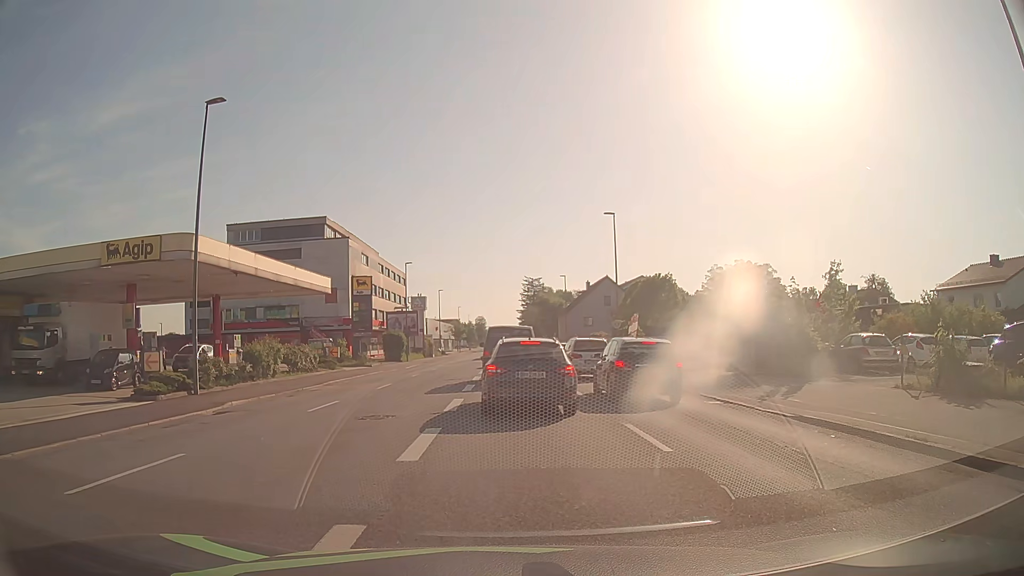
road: tertiary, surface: asphalt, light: Day
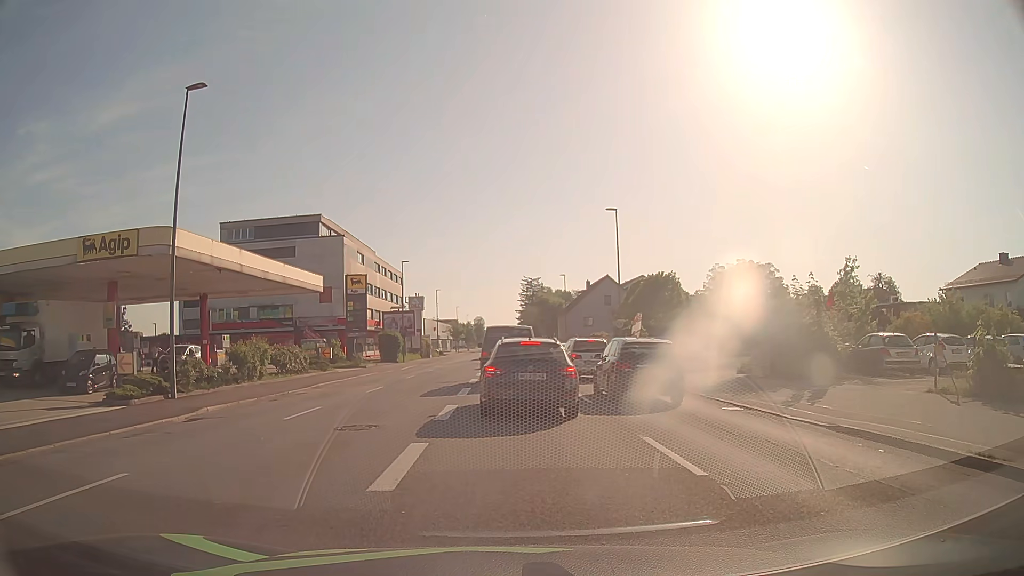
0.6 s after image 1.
(0.0, +1.6) m; +2°
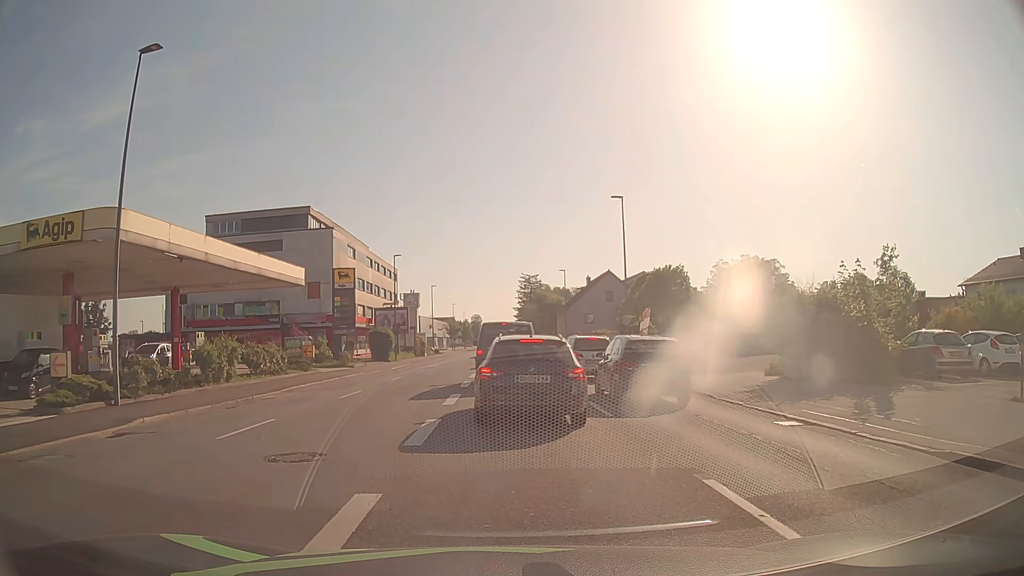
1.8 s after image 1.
(-0.1, +3.3) m; -2°
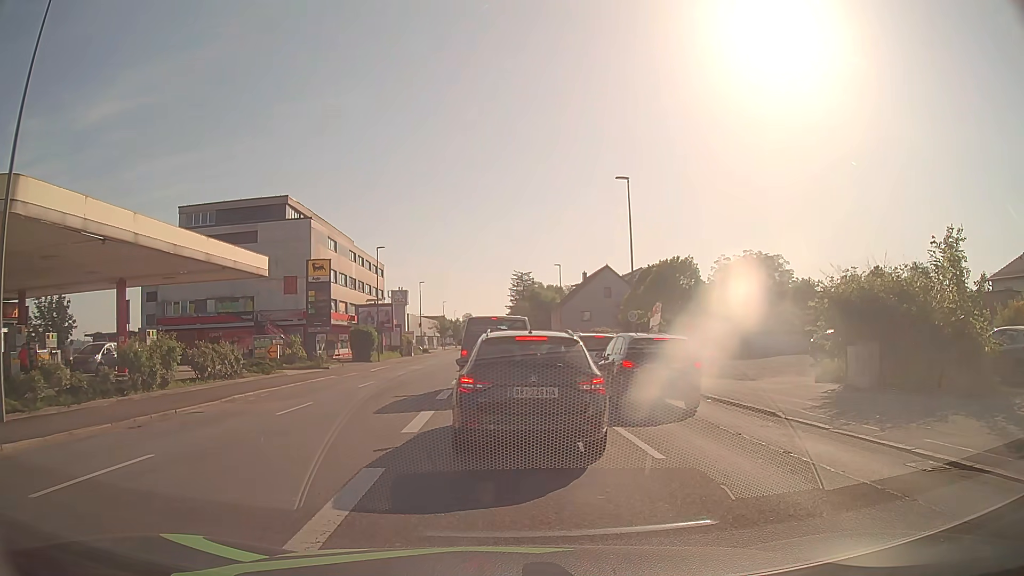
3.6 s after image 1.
(+0.1, +4.8) m; +1°
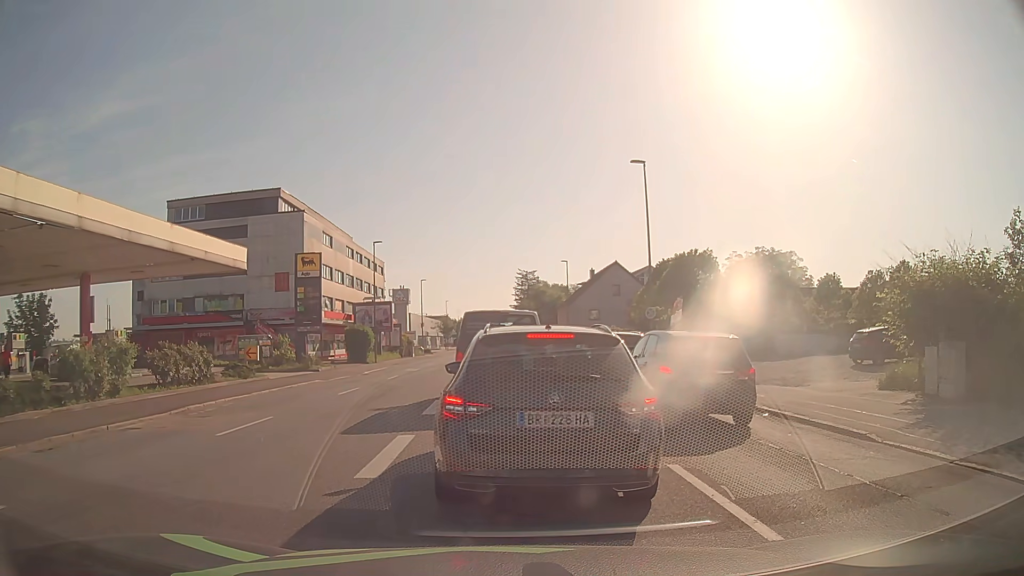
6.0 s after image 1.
(0.0, +3.2) m; +1°
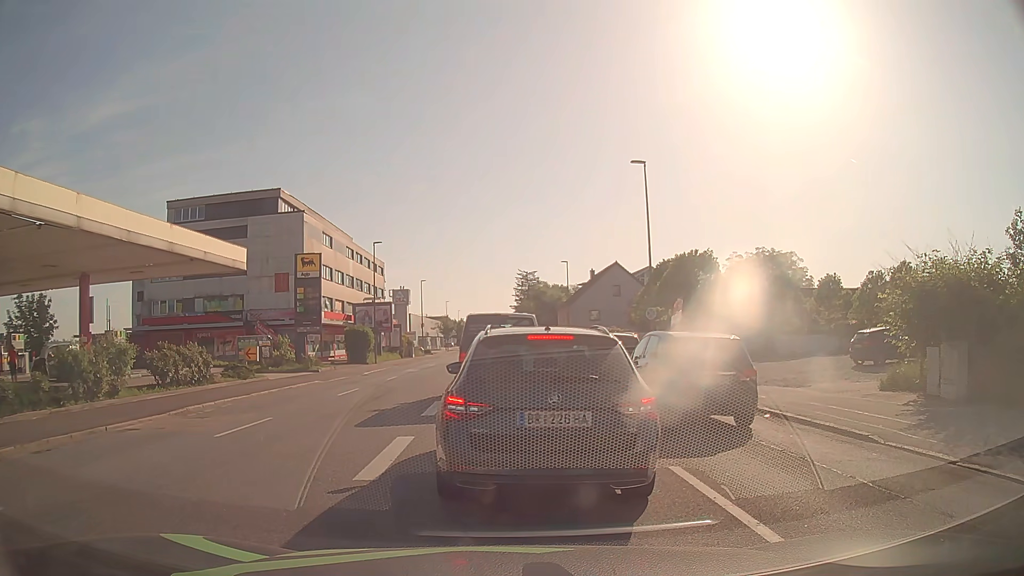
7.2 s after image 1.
(0.0, +0.1) m; 0°
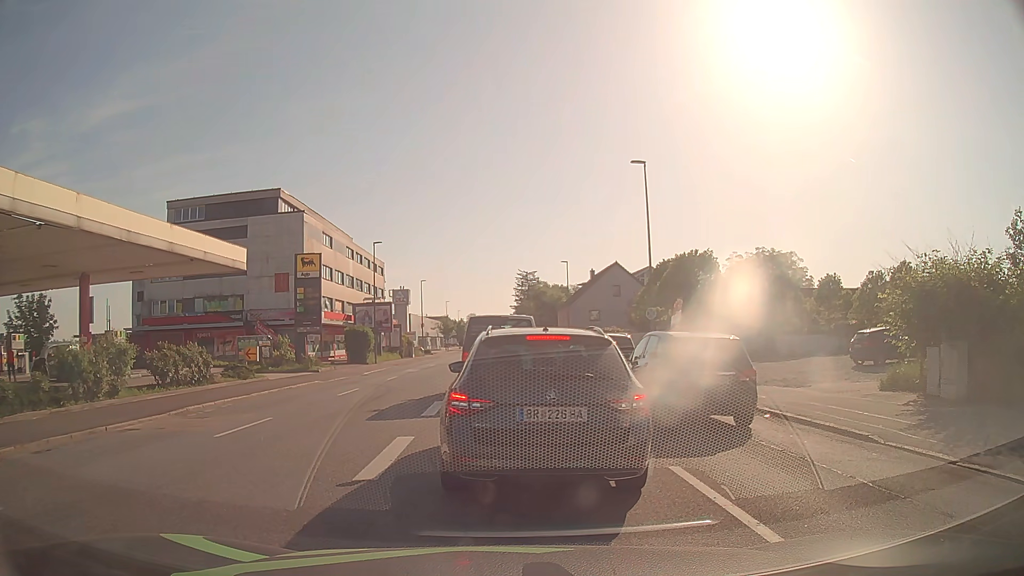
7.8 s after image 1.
(0.0, 0.0) m; 0°
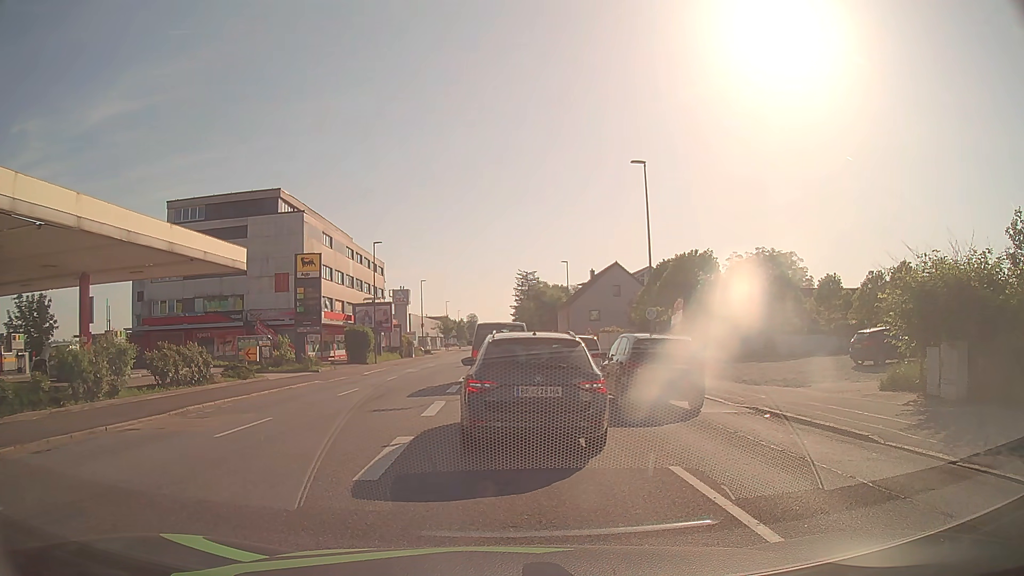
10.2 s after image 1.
(0.0, 0.0) m; 0°
(0, +10) (-1, +20) (-1, +30) (-1, +40) (-1, +50) (-2, +60) (-2, +70) (-2, +80) (-3, +90) (-3, +100) m
